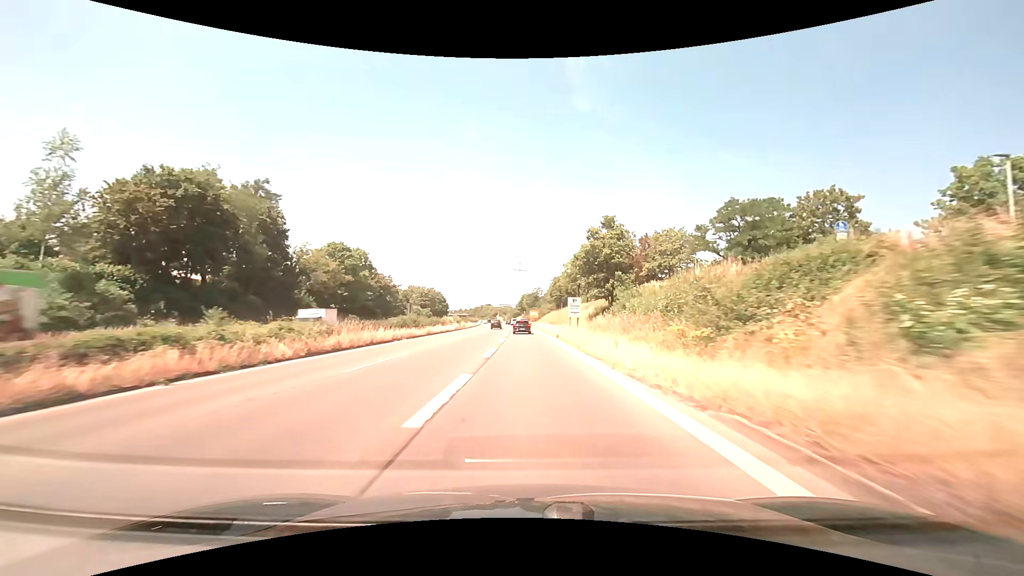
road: trunk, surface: asphalt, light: Day
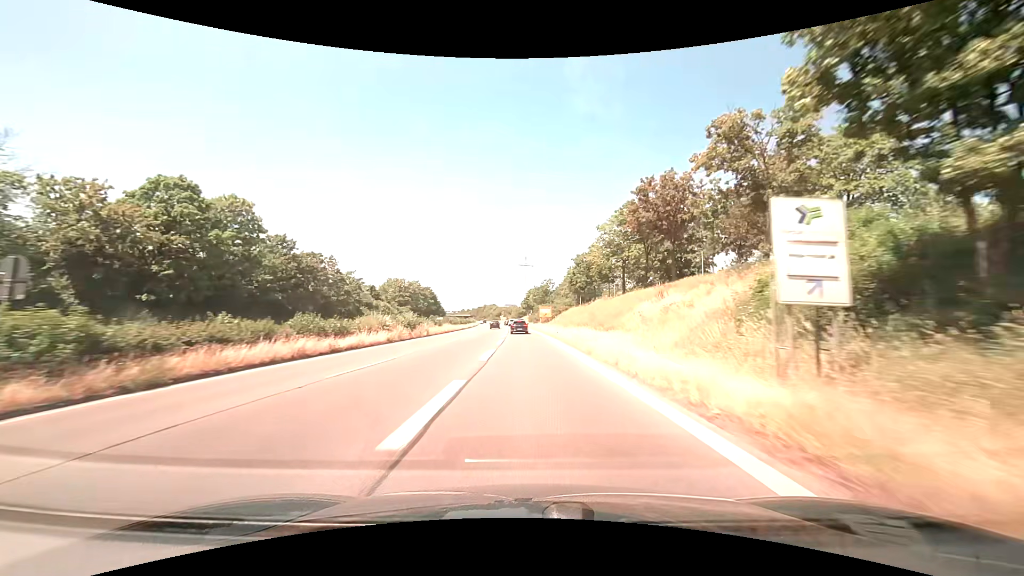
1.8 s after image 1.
(-0.4, +37.3) m; -1°
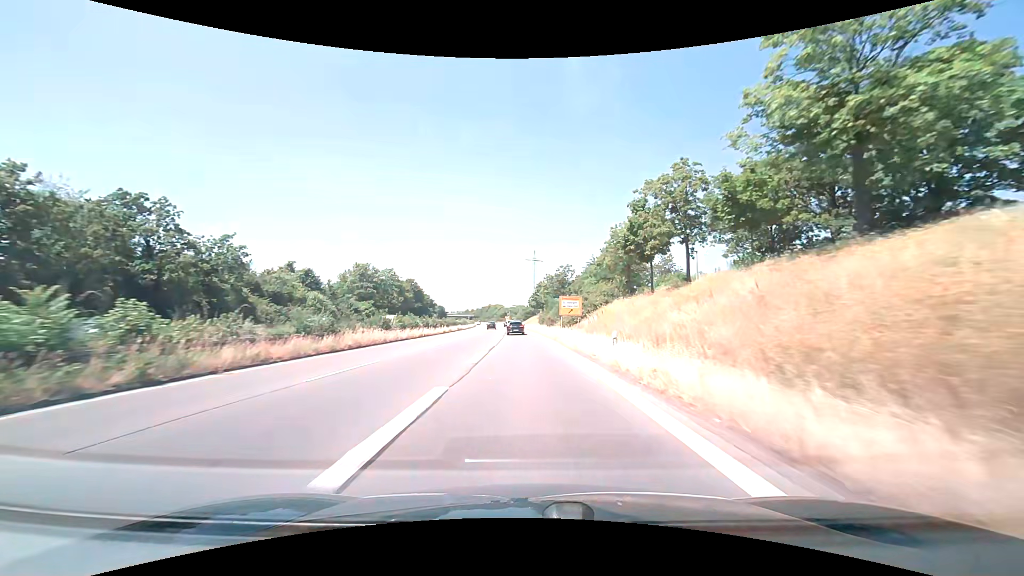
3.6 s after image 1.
(-0.2, +37.4) m; -1°
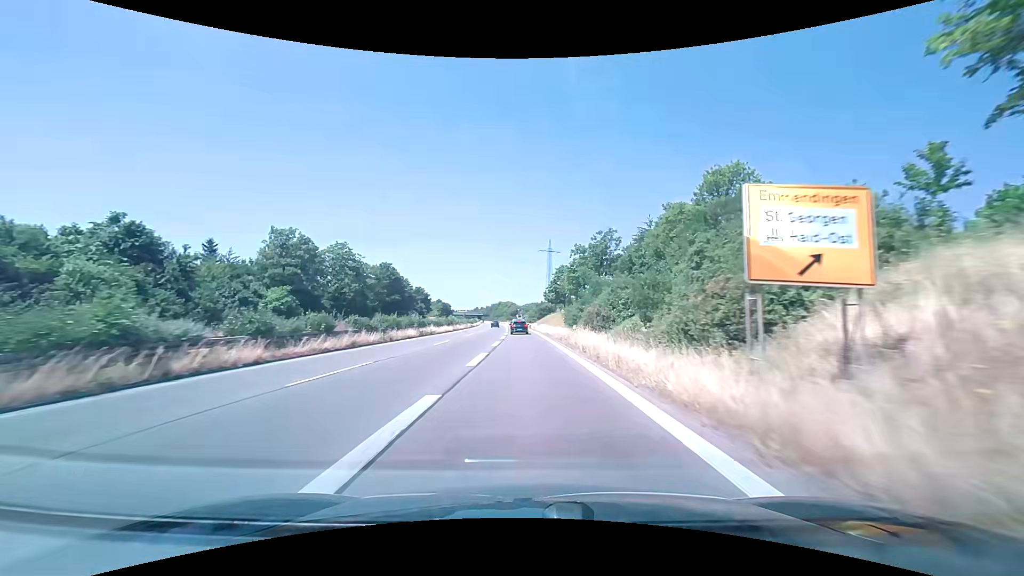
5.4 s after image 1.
(-0.4, +37.4) m; -1°
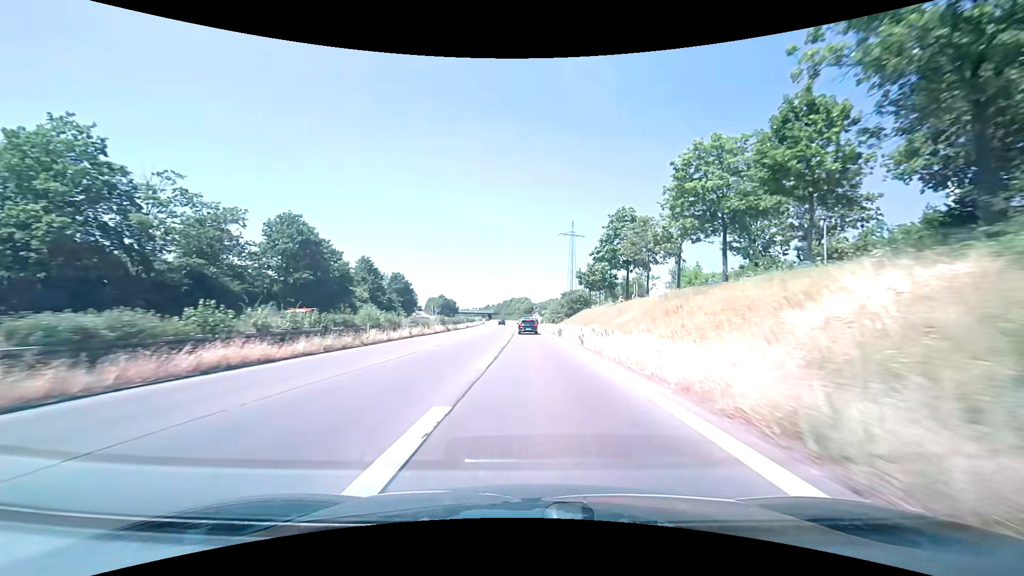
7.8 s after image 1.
(-0.9, +49.6) m; -2°
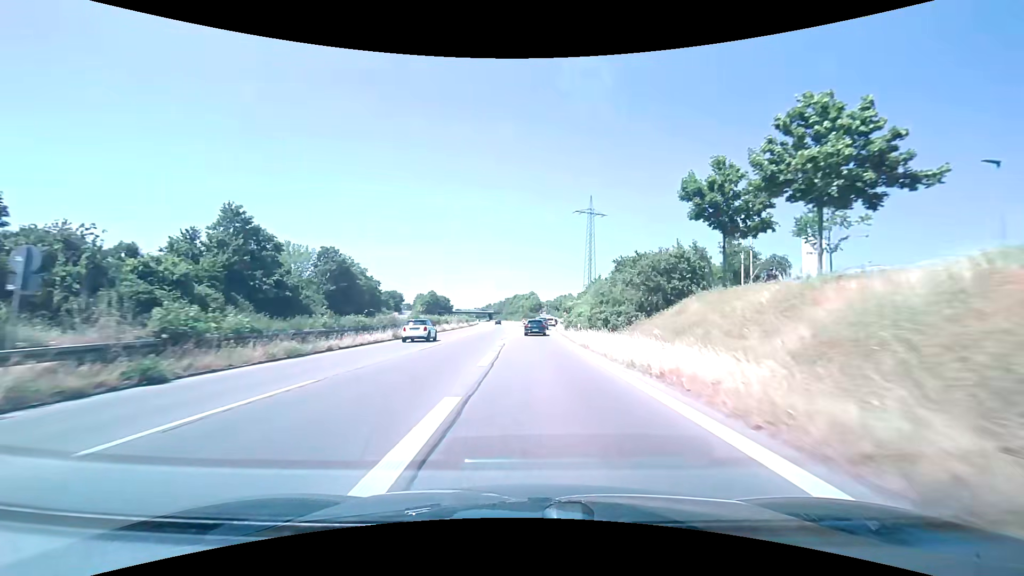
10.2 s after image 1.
(-0.3, +47.2) m; -1°
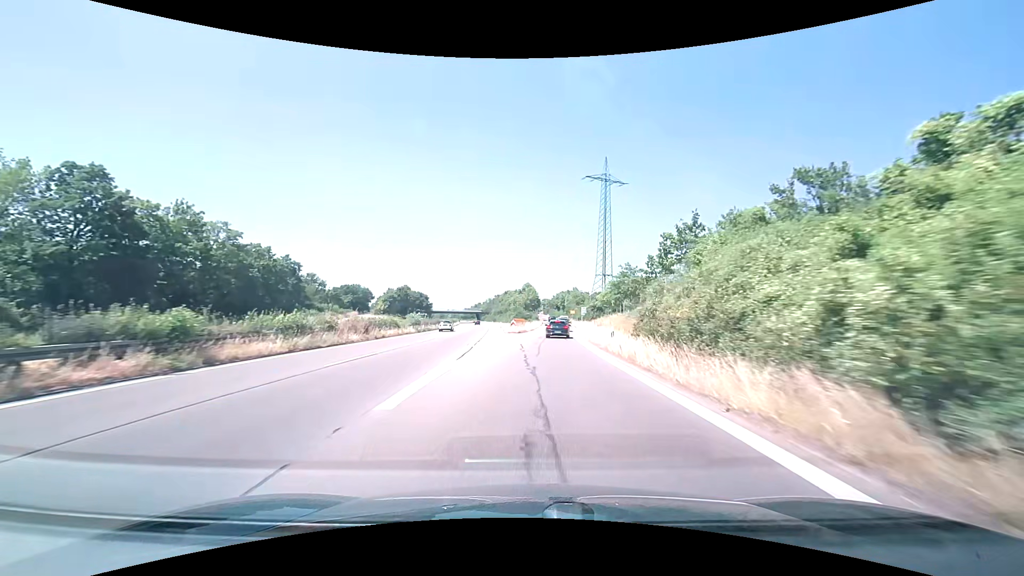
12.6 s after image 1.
(+0.2, +44.3) m; 0°
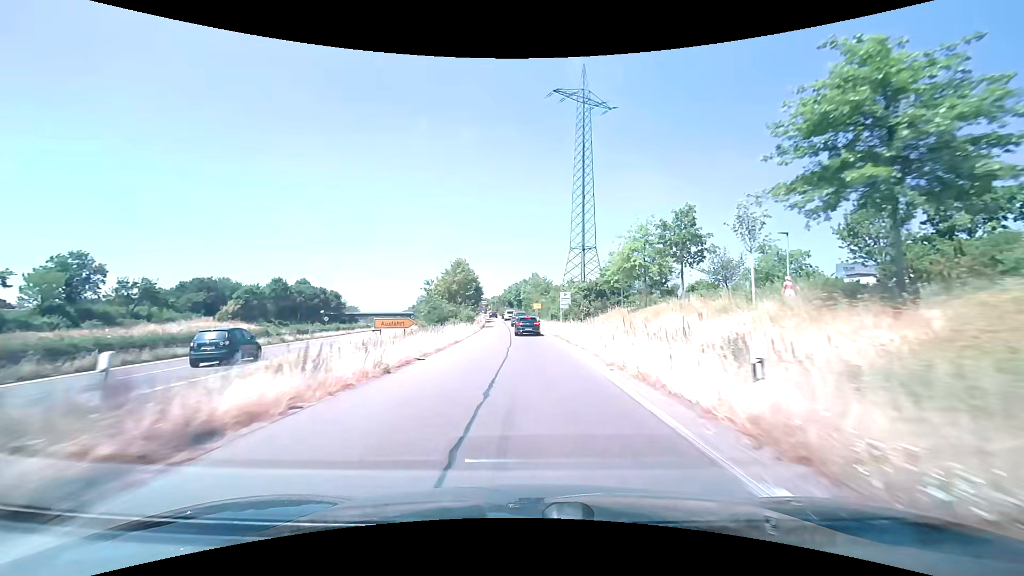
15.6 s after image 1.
(+3.0, +51.0) m; +6°
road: trunk_link
(0, +10) (0, +20) (0, +30) (-1, +40) (-1, +50) (-1, +60) (-2, +70) (-3, +80) (-4, +90) (-5, +100) m
